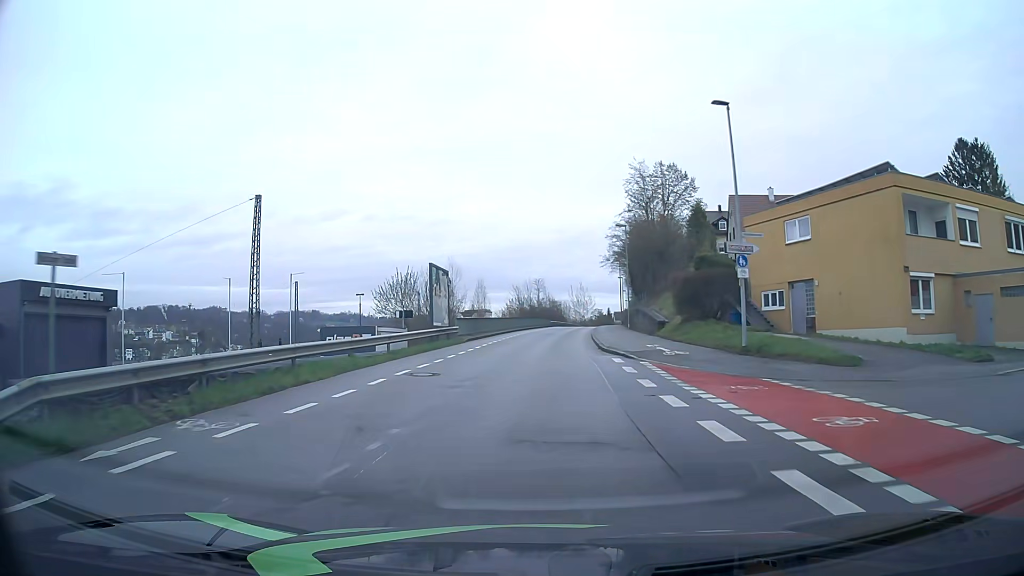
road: residential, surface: asphalt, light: Day
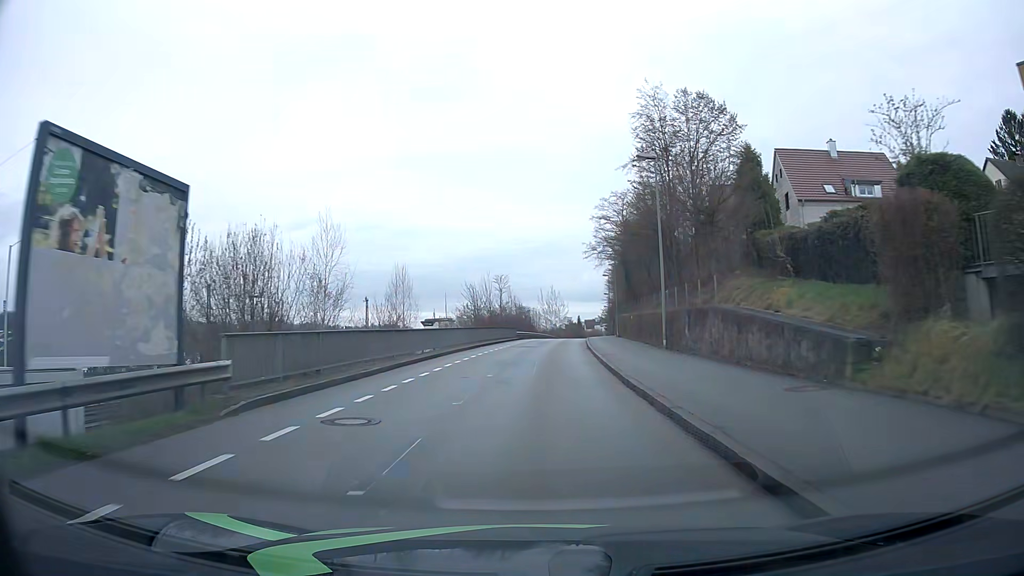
(+0.4, +23.9) m; +2°
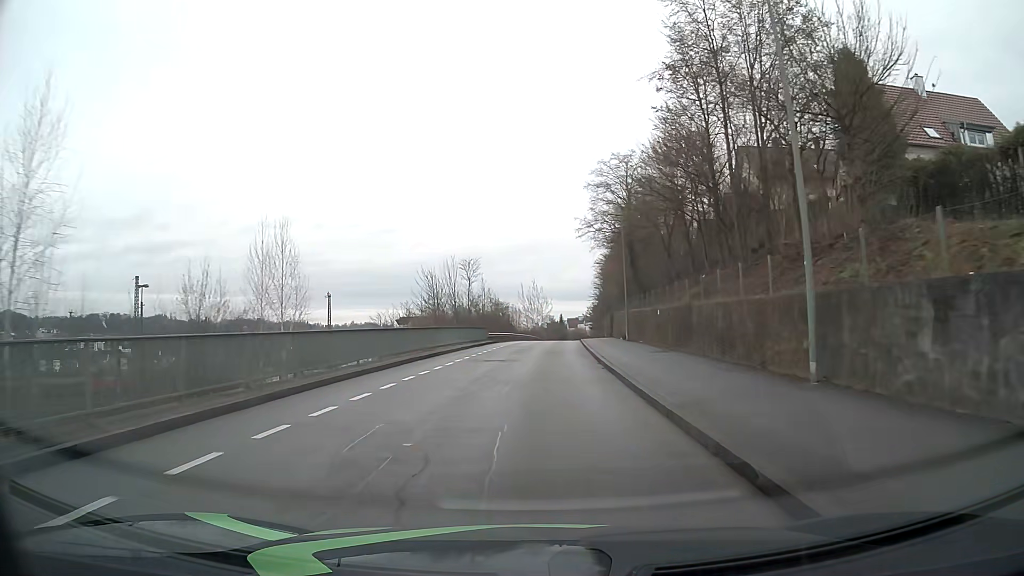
(+0.3, +16.1) m; +2°
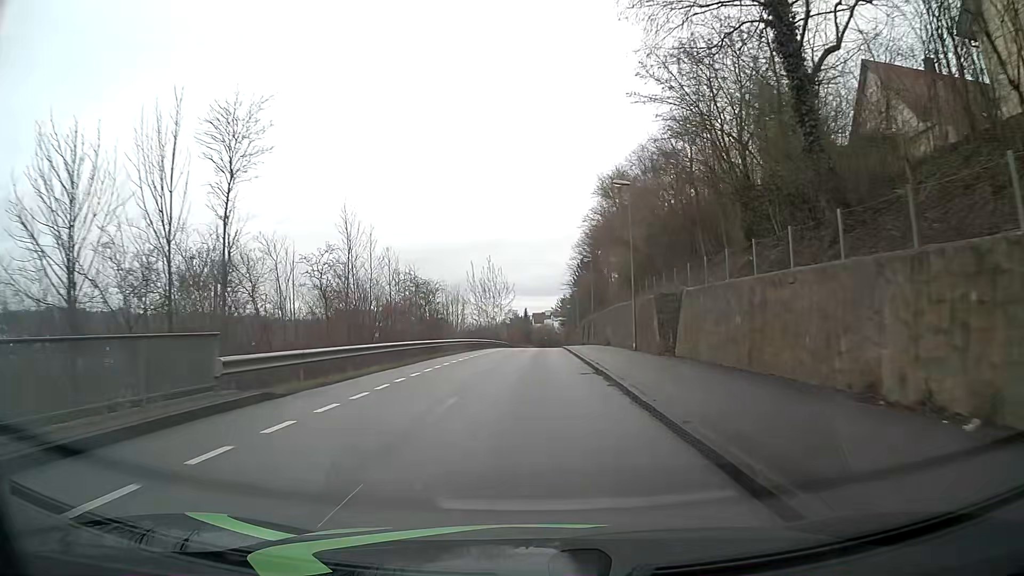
(+1.2, +40.1) m; +3°
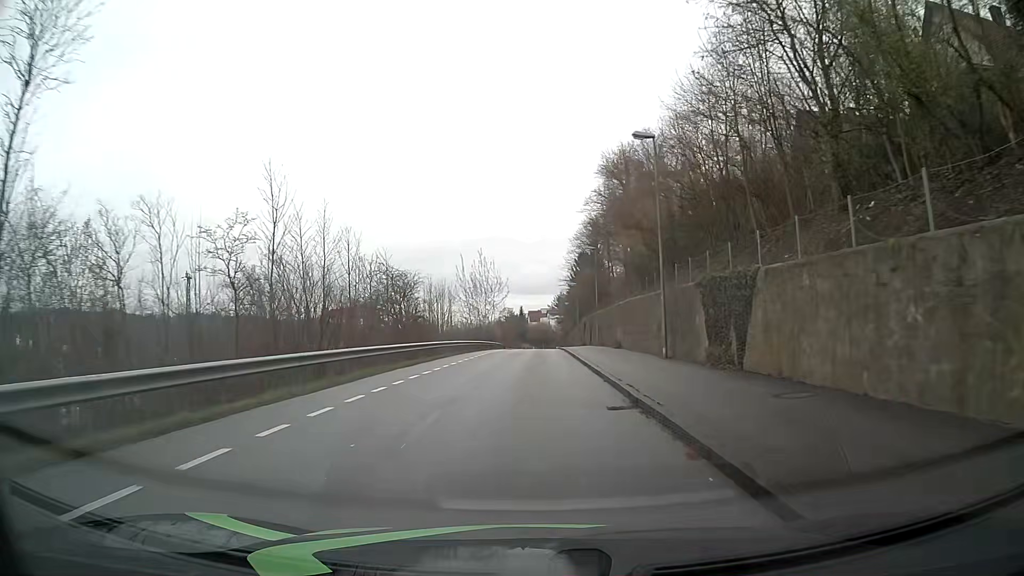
(0.0, +8.1) m; 0°
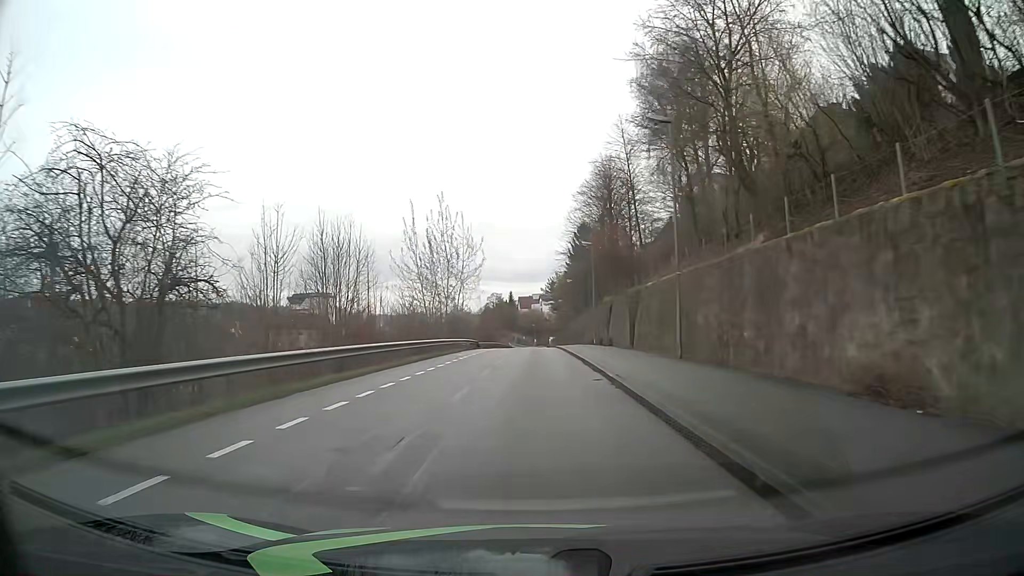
(+0.1, +31.9) m; +1°
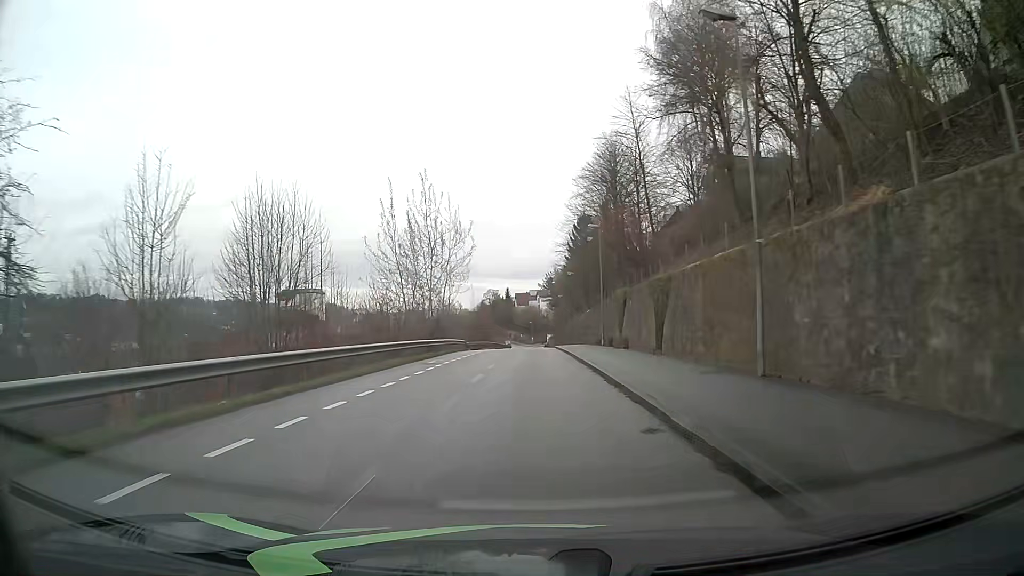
(0.0, +8.0) m; 0°
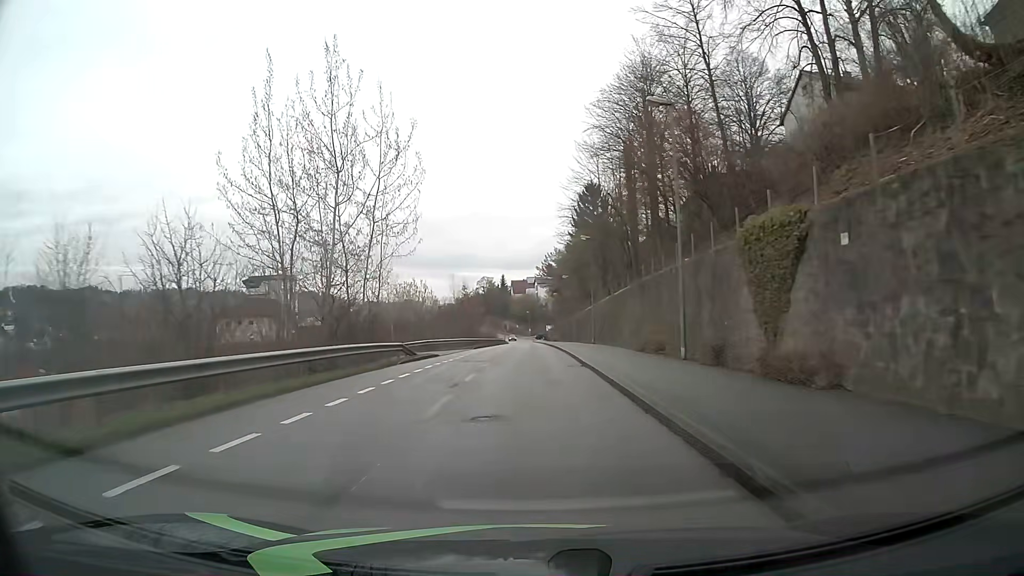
(+0.1, +24.2) m; +1°
(0, +10) (0, +20) (0, +30) (0, +40) (0, +50) (0, +60) (0, +70) (0, +80) (0, +90) (-1, +100) m
